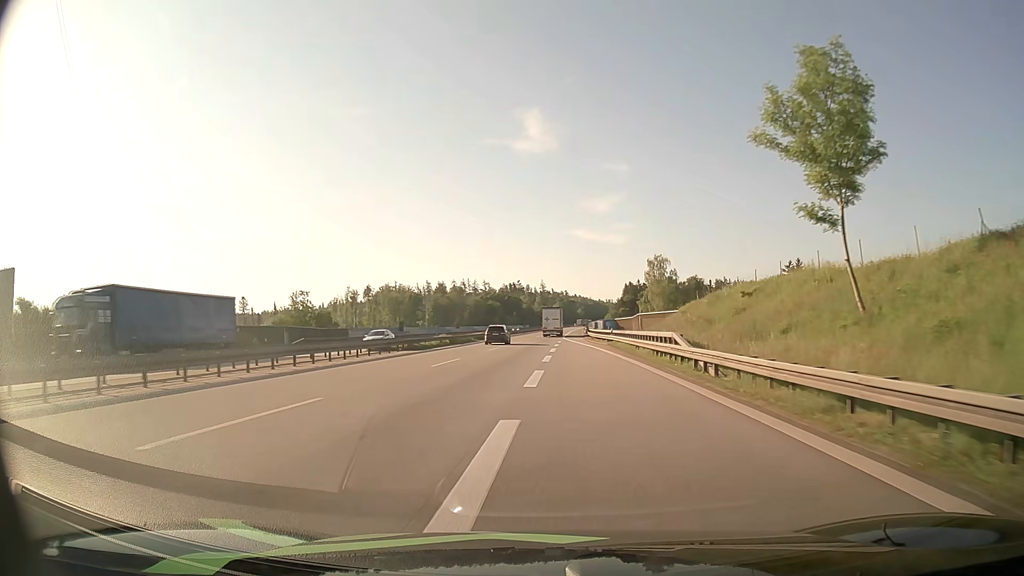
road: motorway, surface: asphalt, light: Day
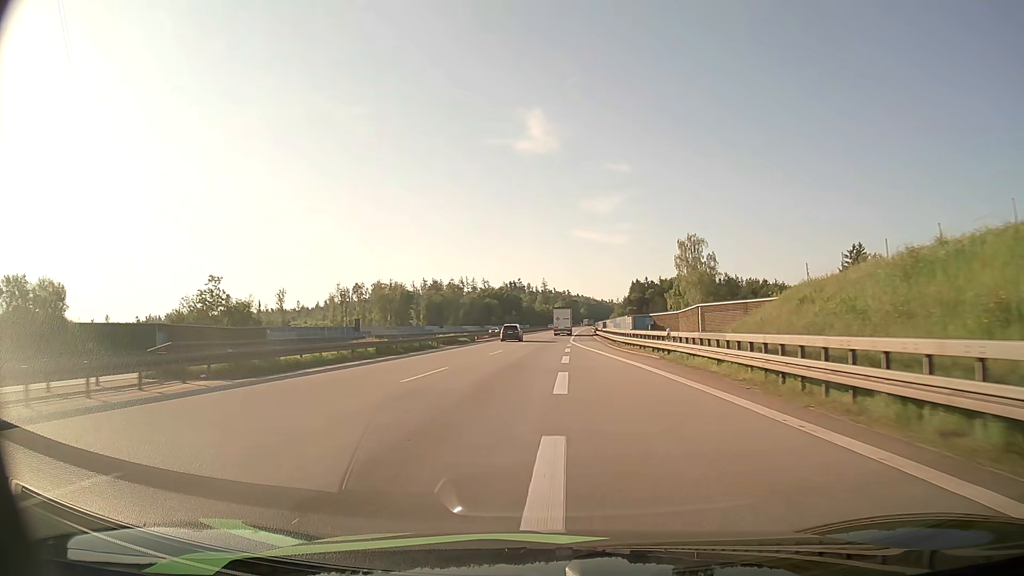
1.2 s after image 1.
(-0.1, +25.4) m; 0°
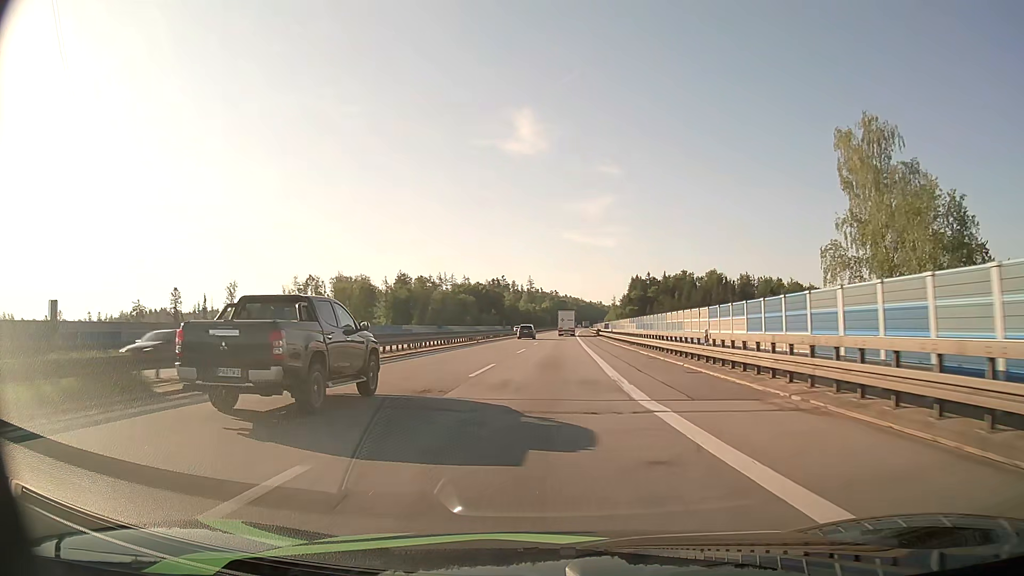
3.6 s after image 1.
(-0.1, +52.6) m; +1°
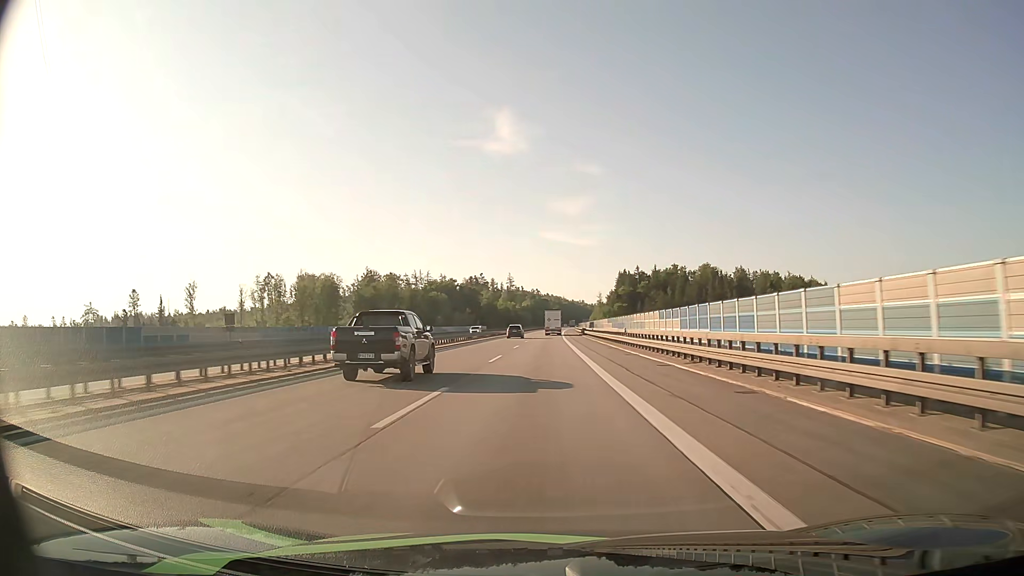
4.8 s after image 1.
(+0.6, +26.6) m; +2°
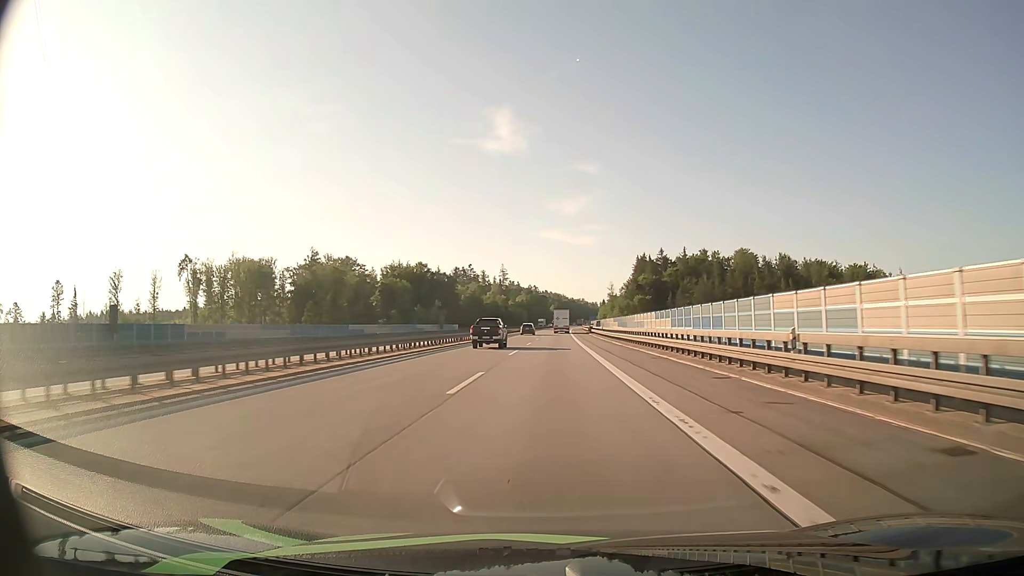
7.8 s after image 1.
(0.0, +66.8) m; 0°
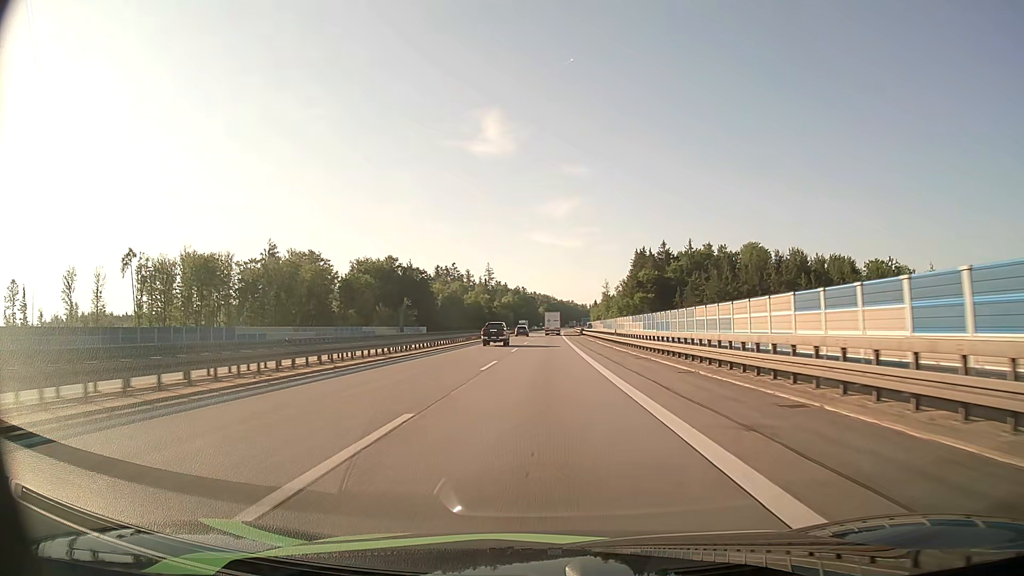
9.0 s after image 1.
(+0.3, +26.8) m; +1°
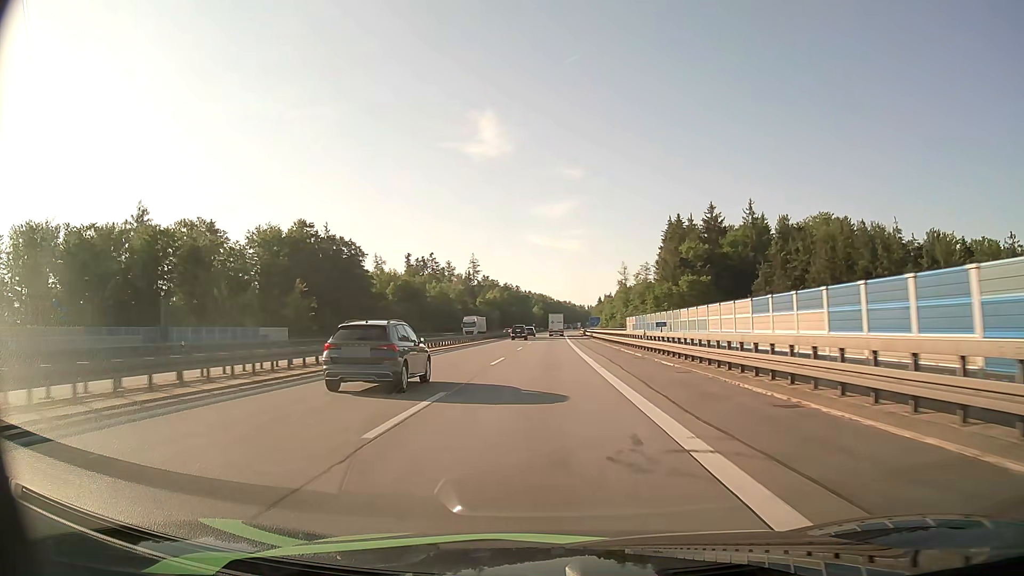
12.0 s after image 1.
(+0.3, +67.3) m; 0°
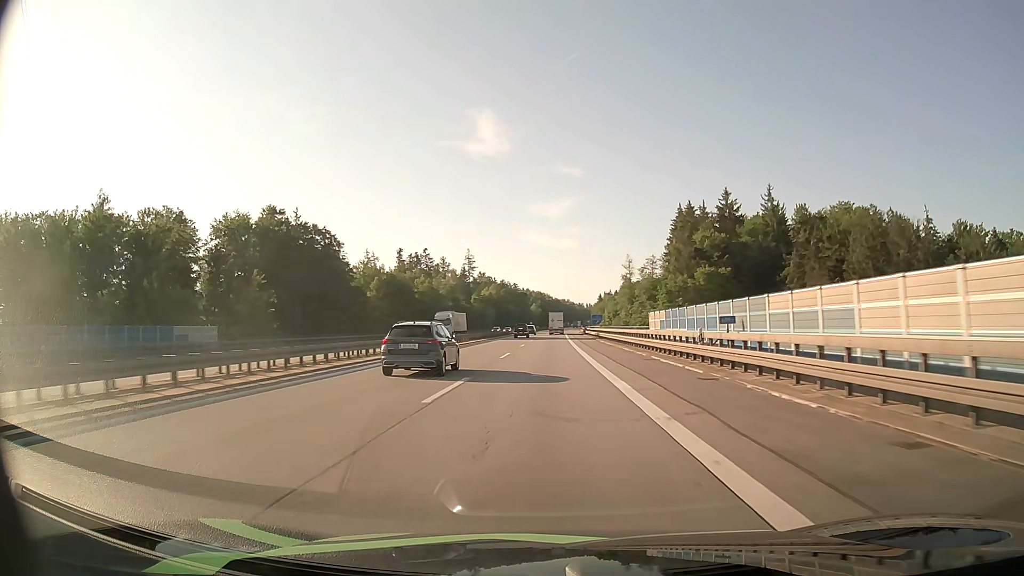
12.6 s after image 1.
(0.0, +13.8) m; 0°
(0, +10) (0, +20) (0, +30) (0, +40) (0, +50) (0, +60) (0, +70) (0, +80) (+1, +90) (+1, +100) m
